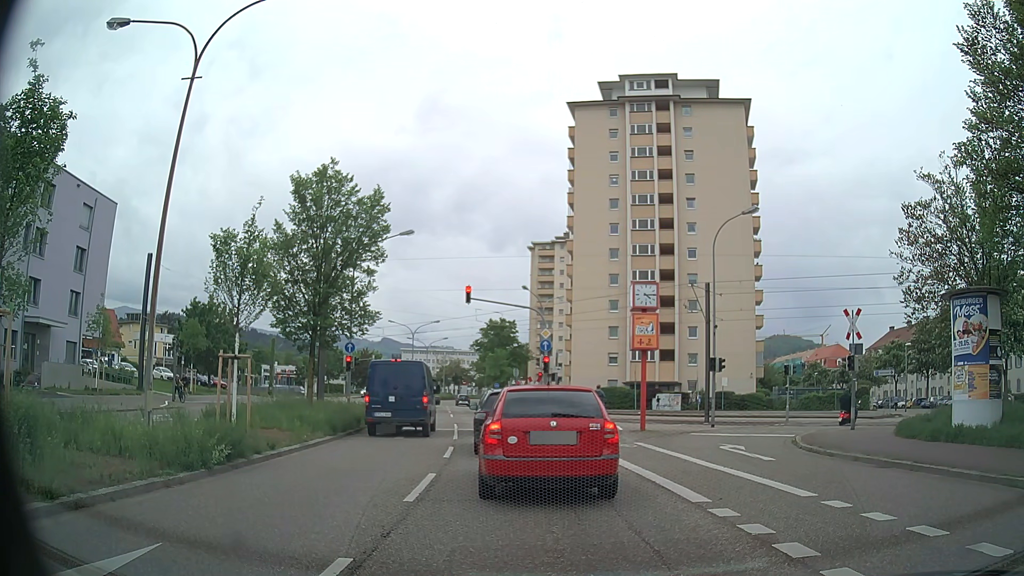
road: secondary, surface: asphalt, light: Day
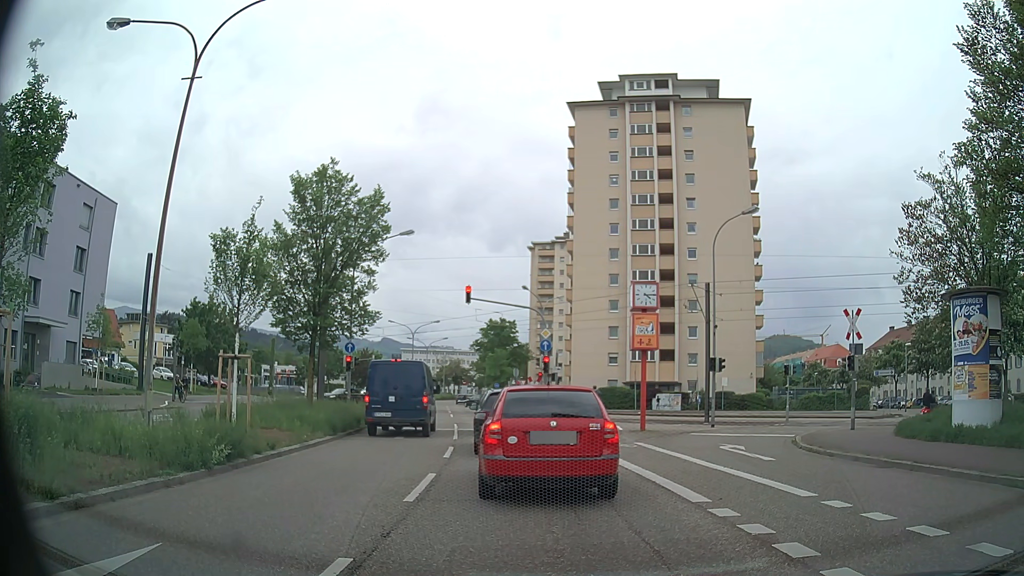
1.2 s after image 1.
(0.0, 0.0) m; 0°
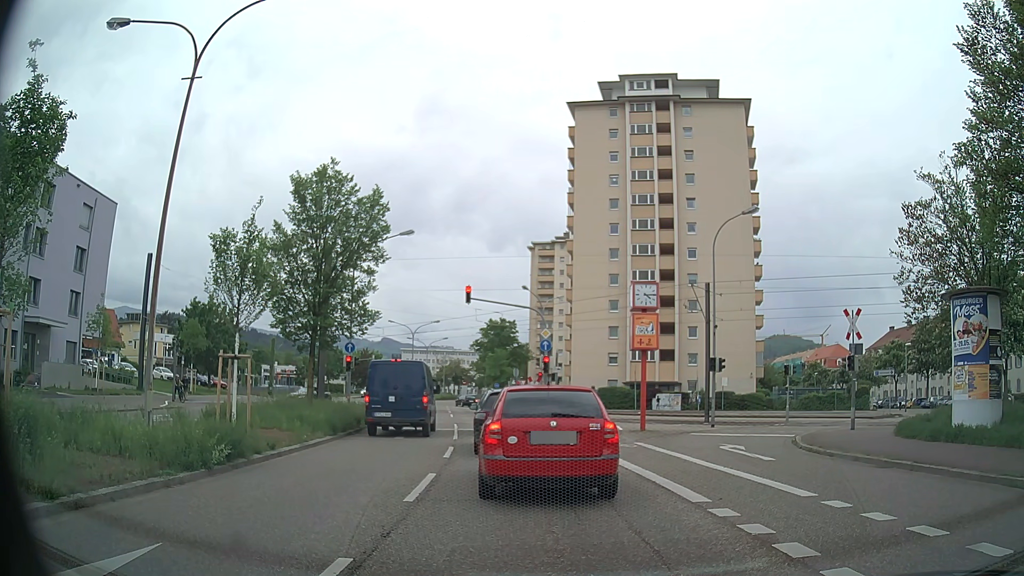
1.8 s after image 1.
(0.0, 0.0) m; 0°
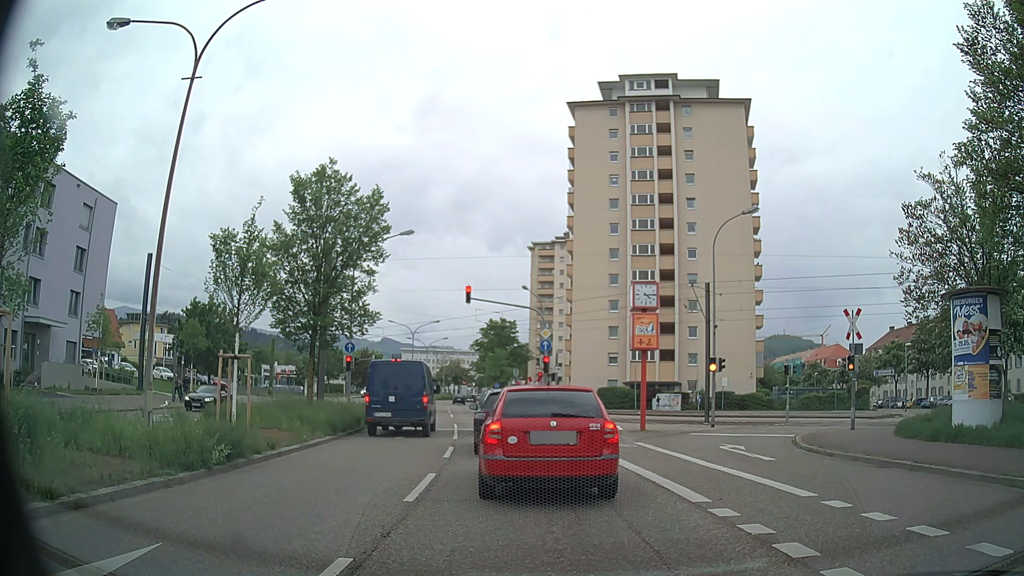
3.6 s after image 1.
(0.0, 0.0) m; 0°
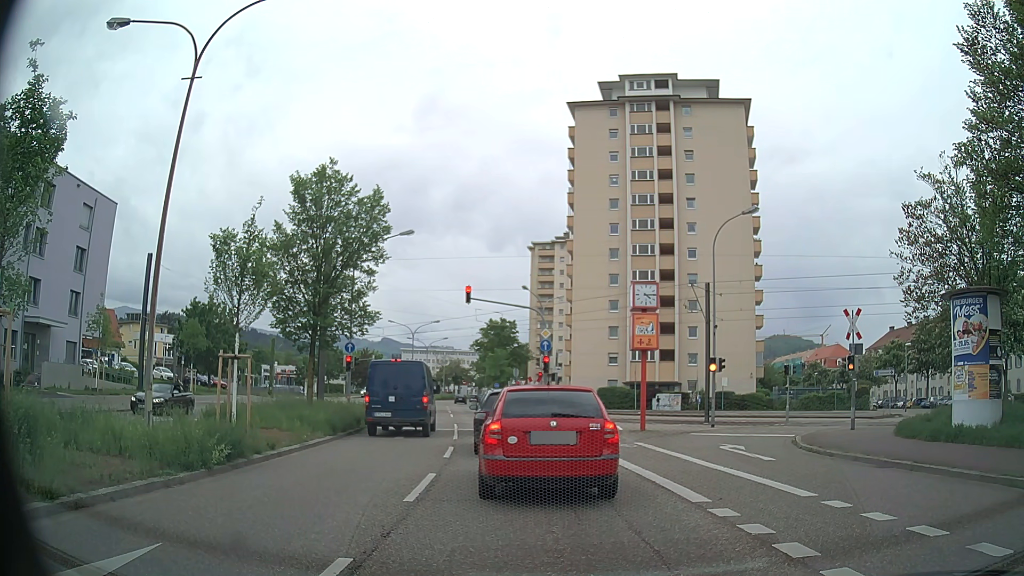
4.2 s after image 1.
(0.0, 0.0) m; 0°
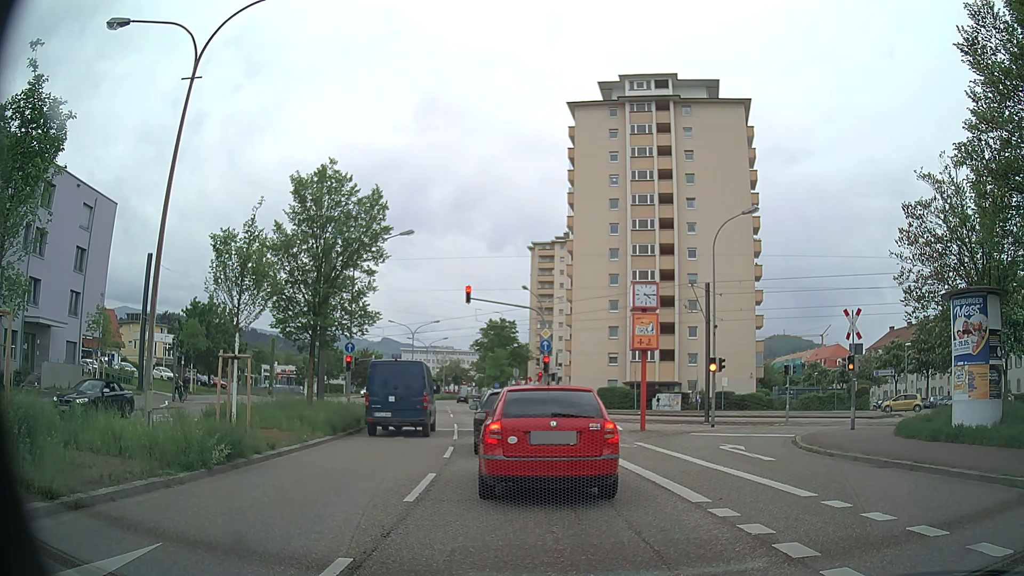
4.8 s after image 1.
(0.0, 0.0) m; 0°
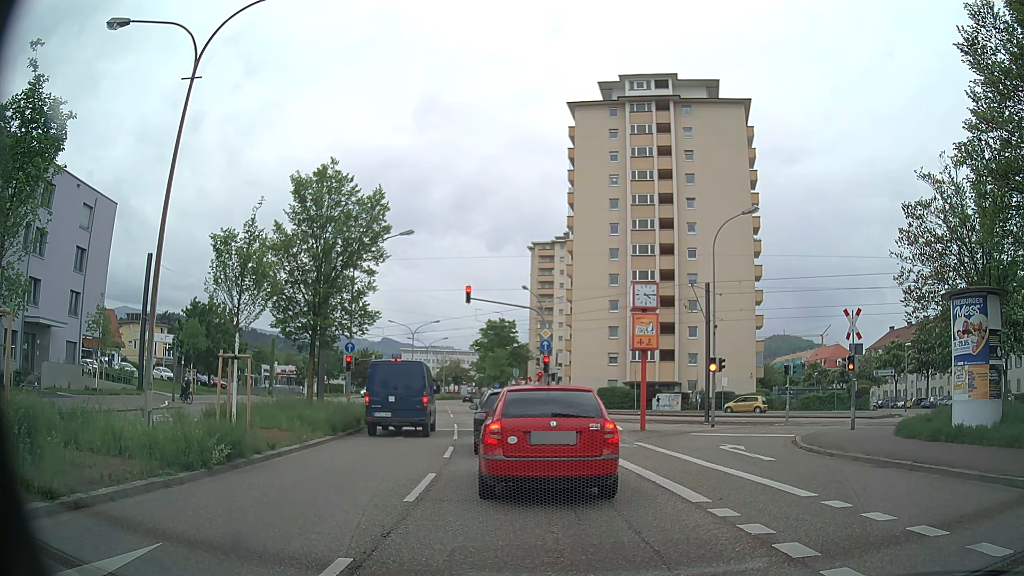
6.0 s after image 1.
(0.0, 0.0) m; 0°
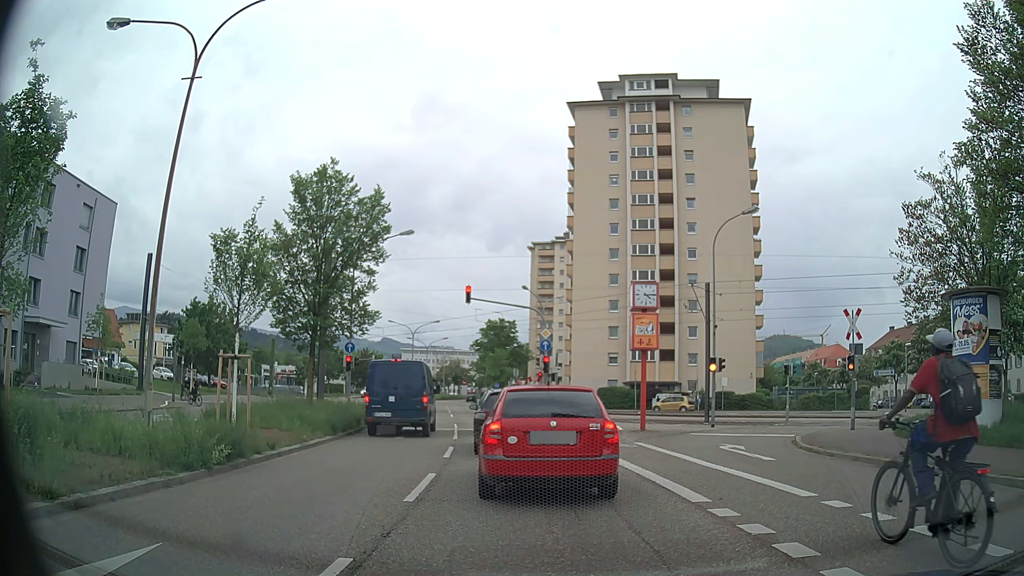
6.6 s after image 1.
(0.0, 0.0) m; 0°
(0, +10) (-1, +20) (-2, +30) (-3, +40) (-5, +50) (-6, +60) (-8, +69) (-9, +79) (-11, +89) (-12, +99) m
